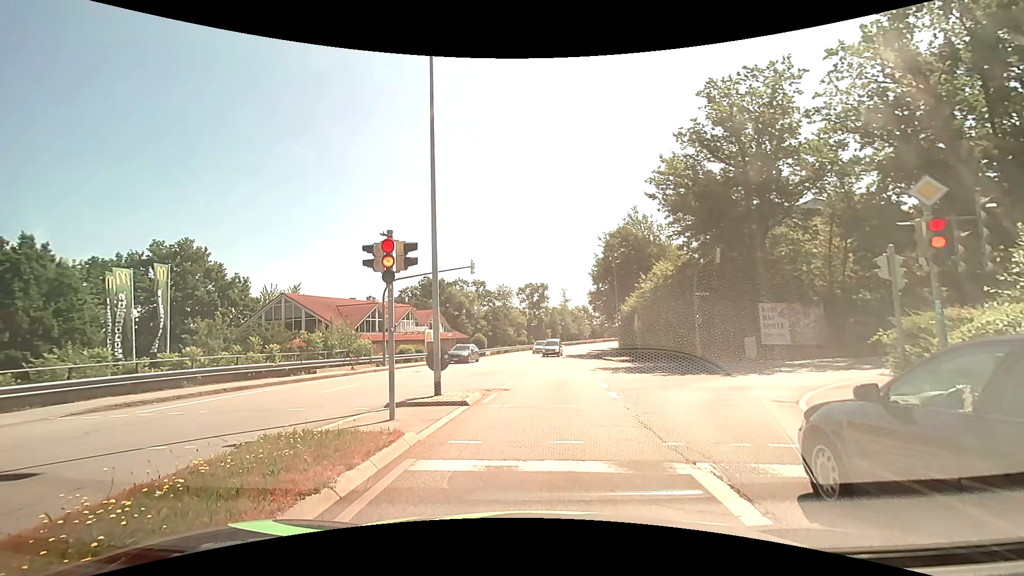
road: tertiary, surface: asphalt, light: Day
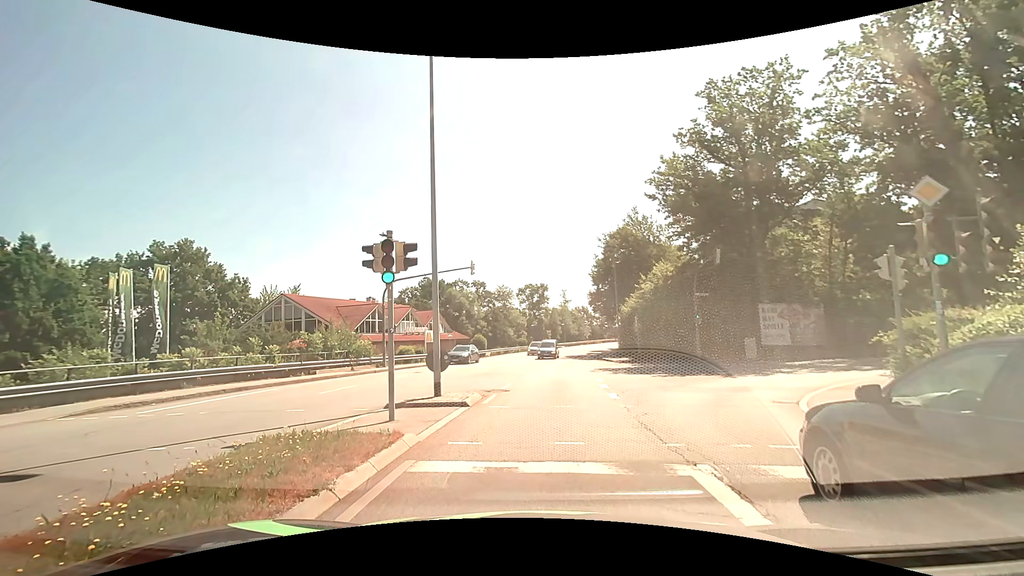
(0.0, 0.0) m; 0°
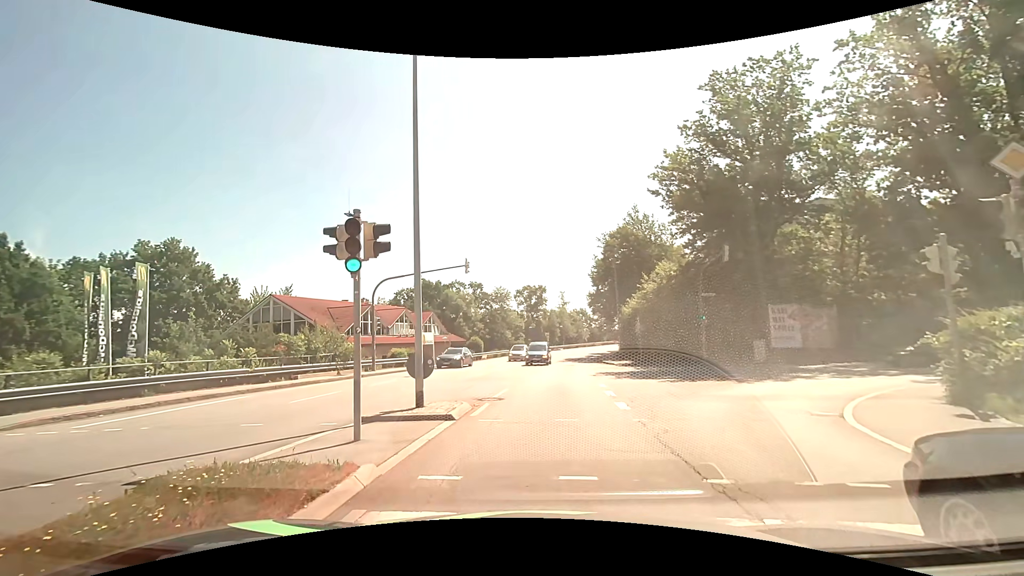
(0.0, +1.7) m; -2°
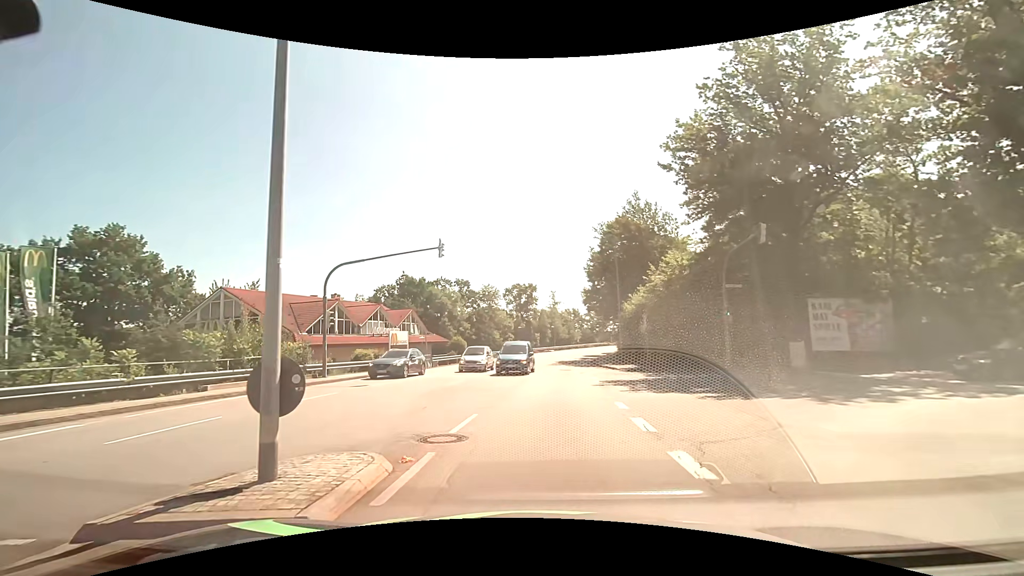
(+0.2, +5.8) m; +2°
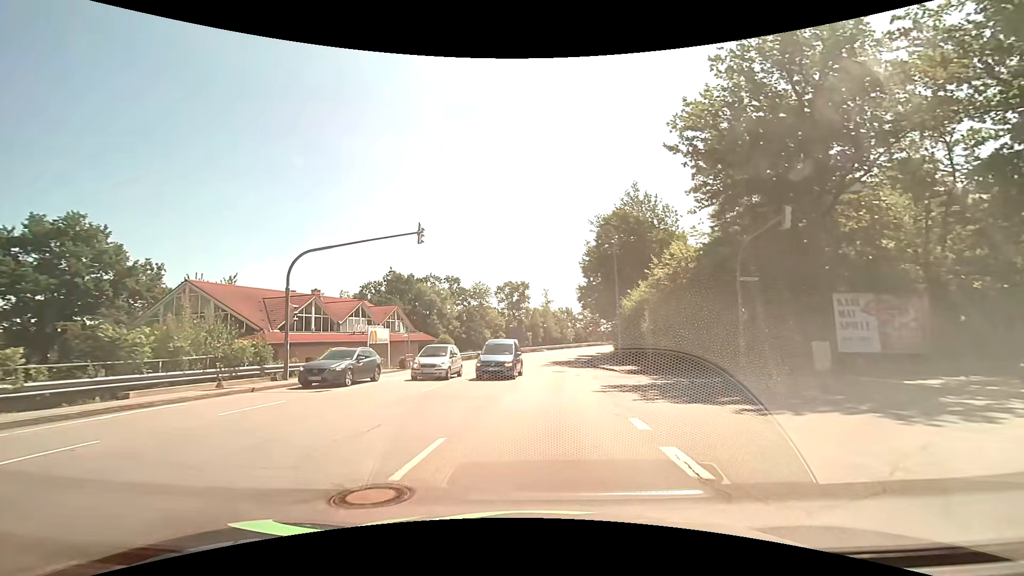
(0.0, +3.0) m; +1°
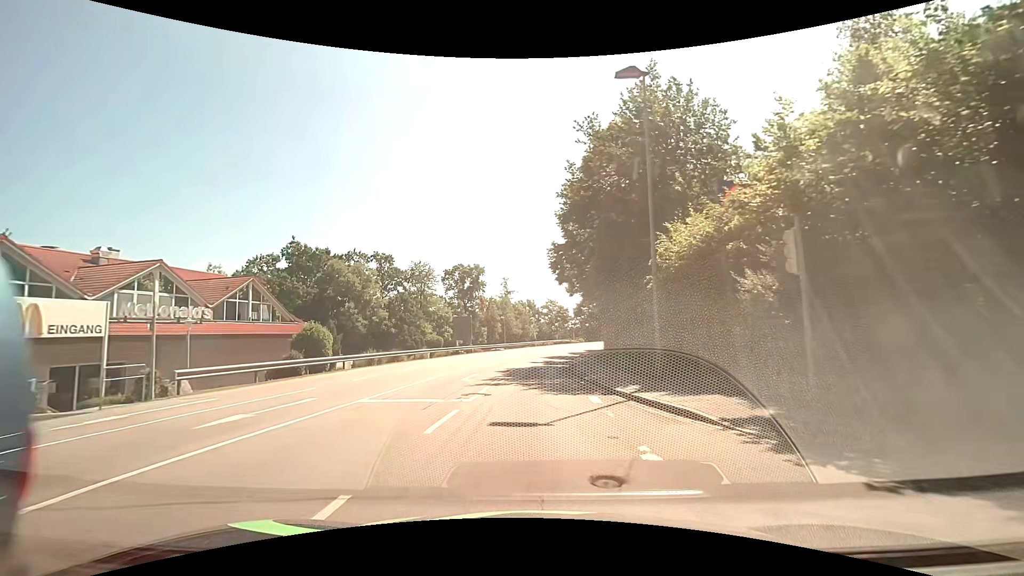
(+1.2, +20.8) m; +6°
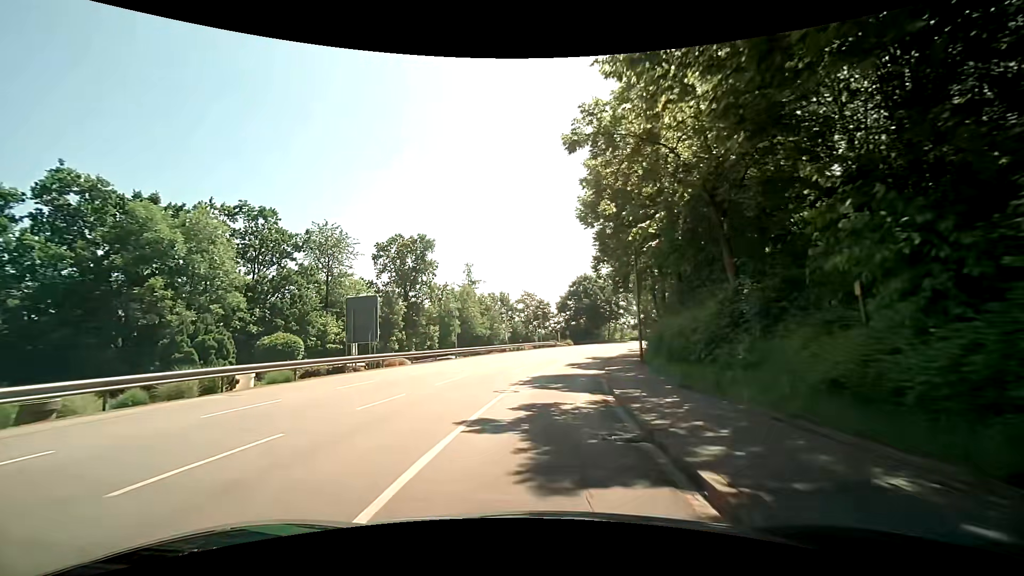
(+0.2, +26.9) m; +2°
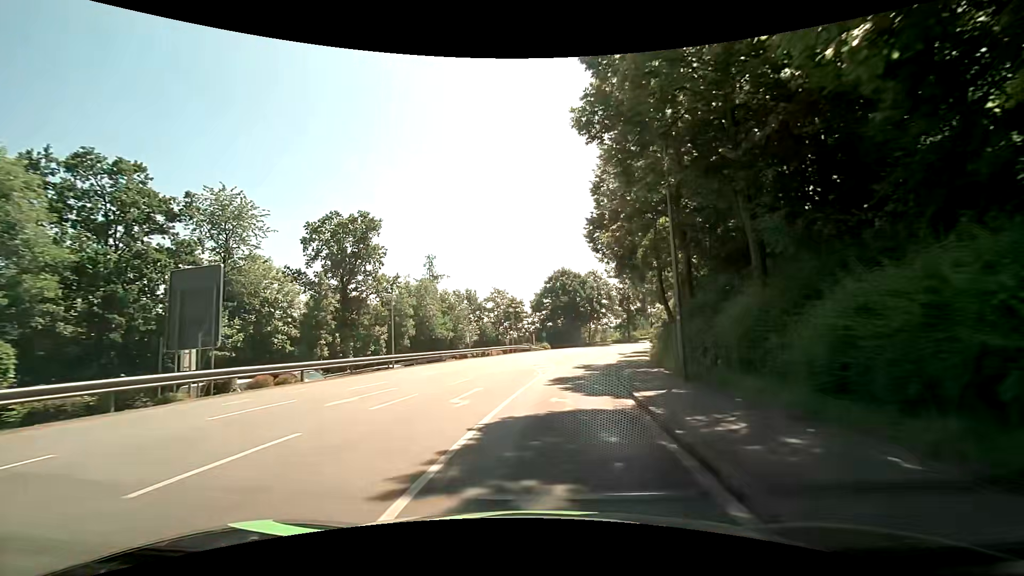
(+0.3, +11.8) m; +3°
(0, +10) (+1, +20) (+3, +30) (+5, +40) (+8, +49) (+11, +59) (+14, +68) (+18, +77) (+22, +87) (+27, +95) m
